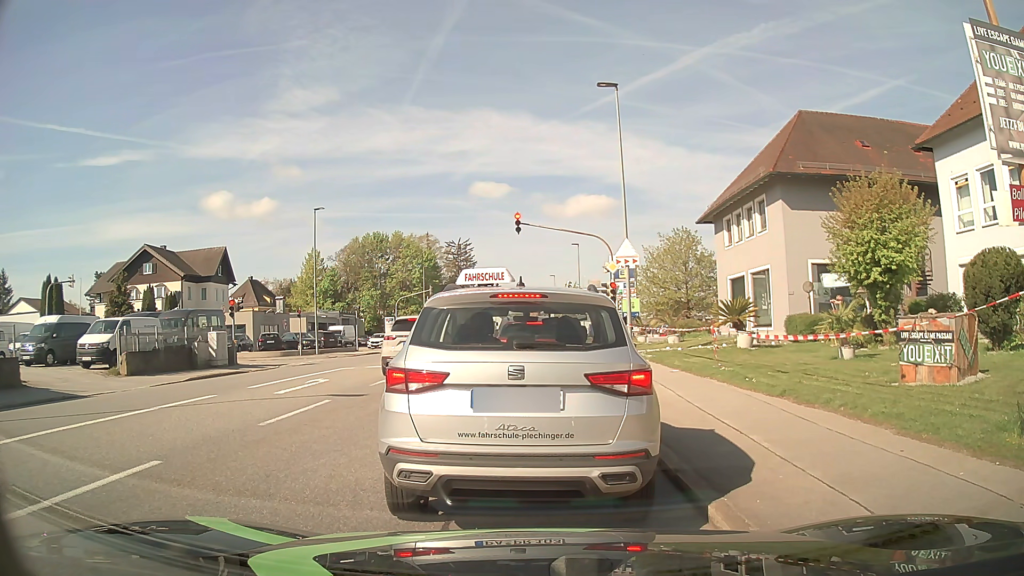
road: tertiary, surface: asphalt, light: Day
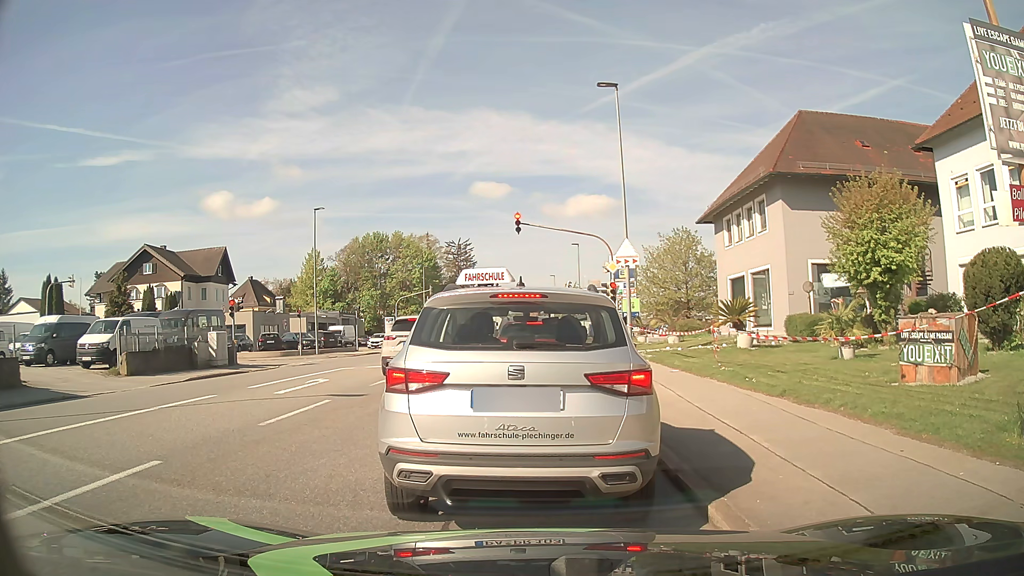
(0.0, 0.0) m; 0°
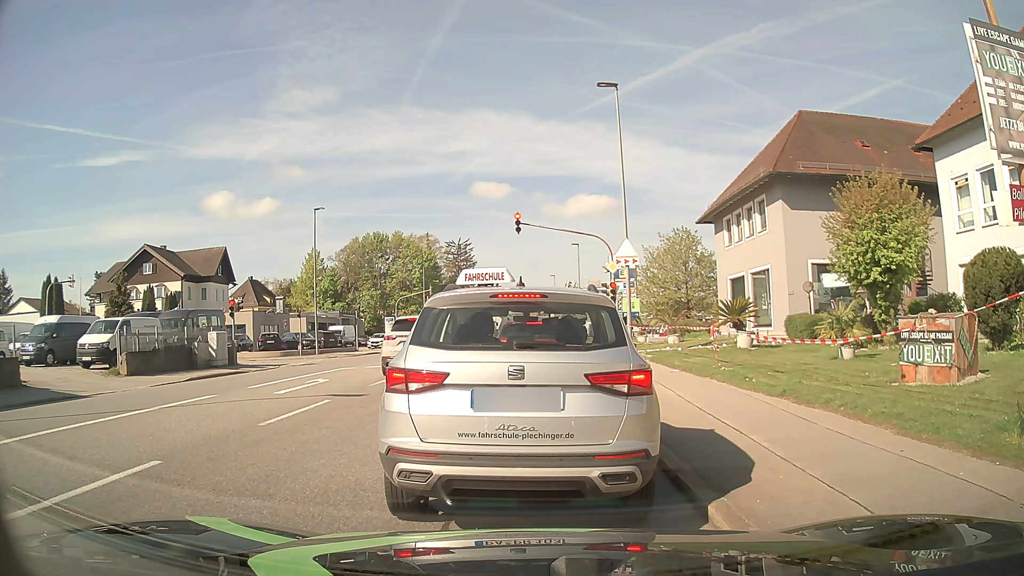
(0.0, 0.0) m; 0°
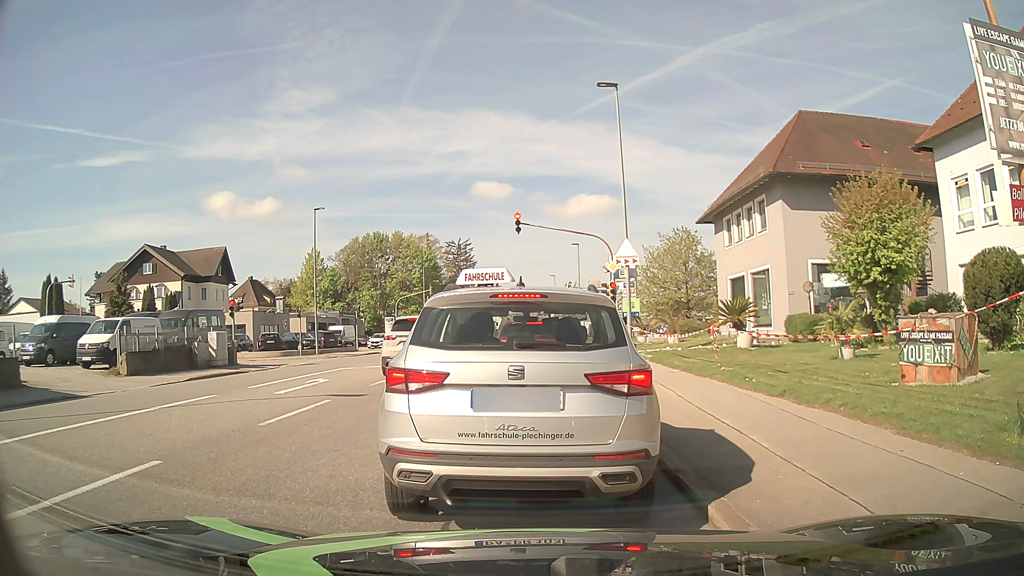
(0.0, 0.0) m; 0°
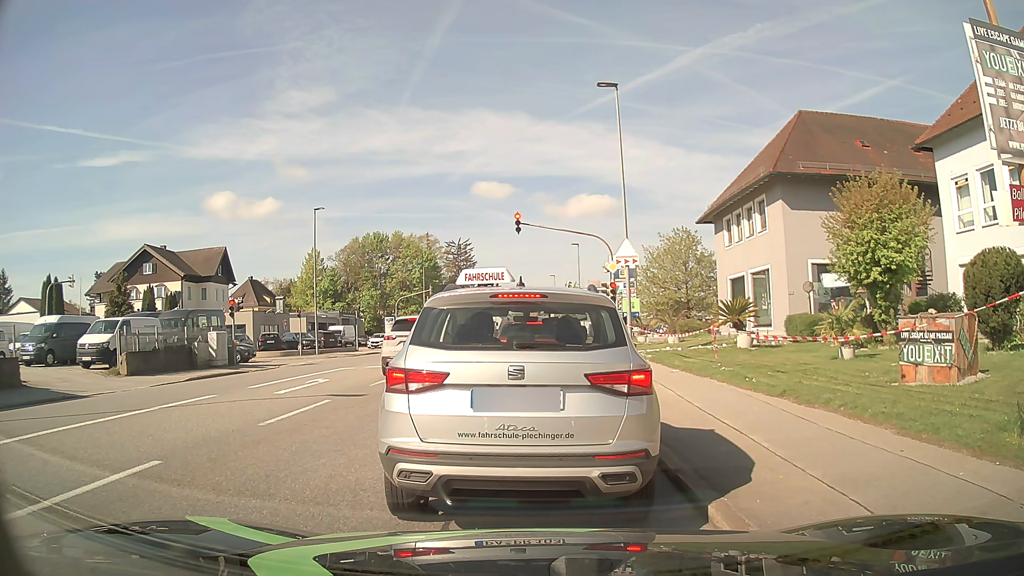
(0.0, 0.0) m; 0°
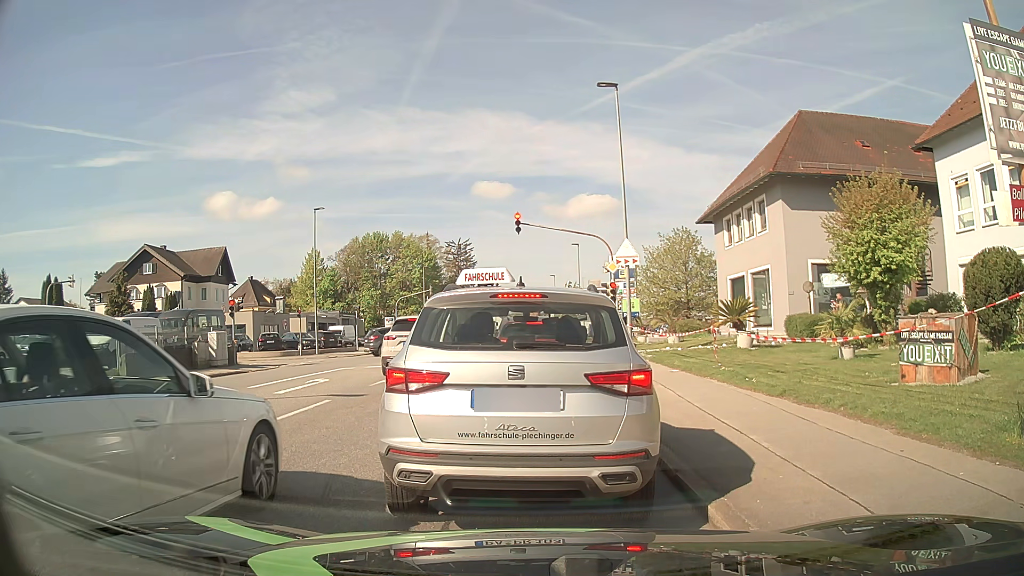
(0.0, 0.0) m; 0°
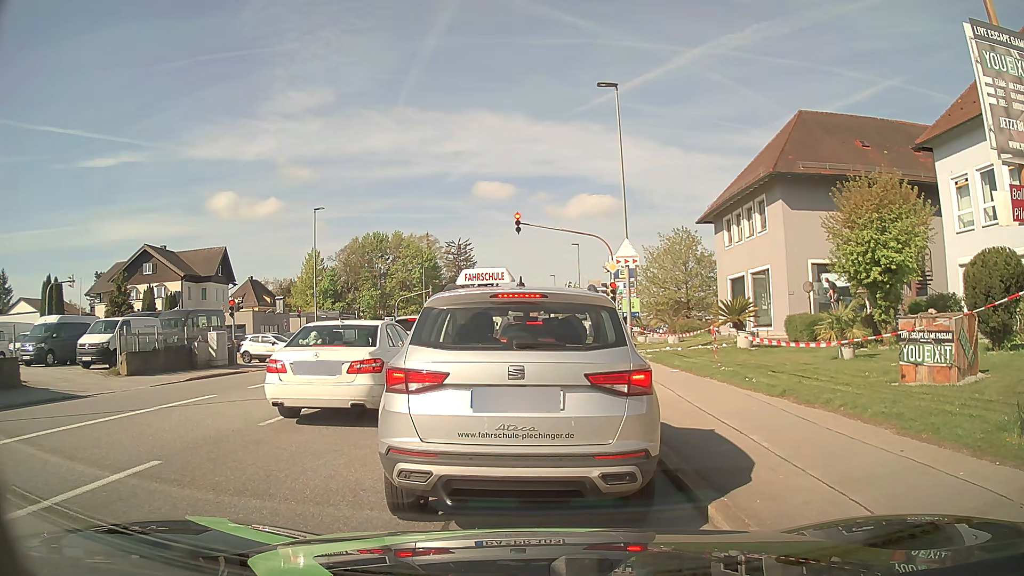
(0.0, 0.0) m; 0°
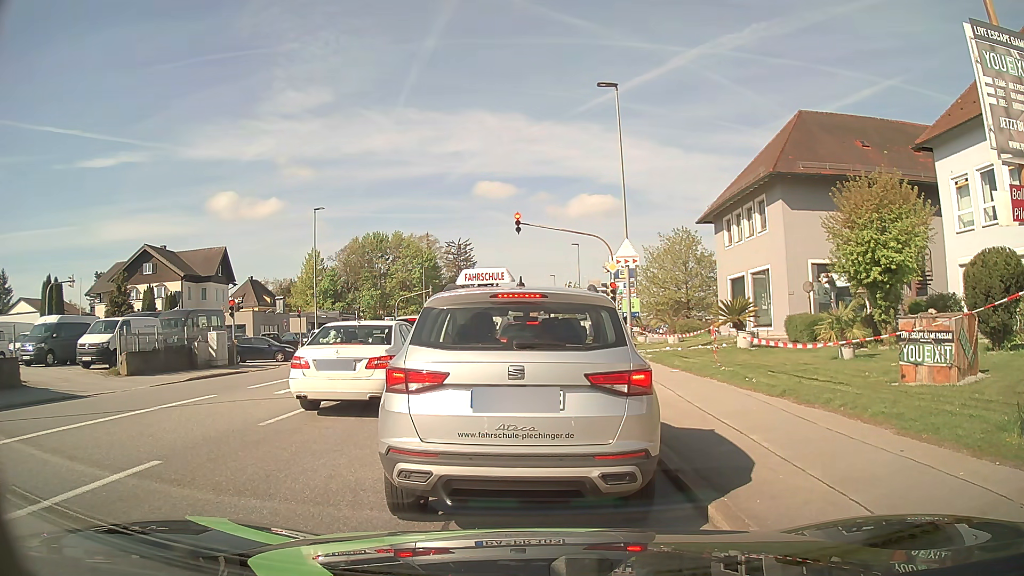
(0.0, 0.0) m; 0°
